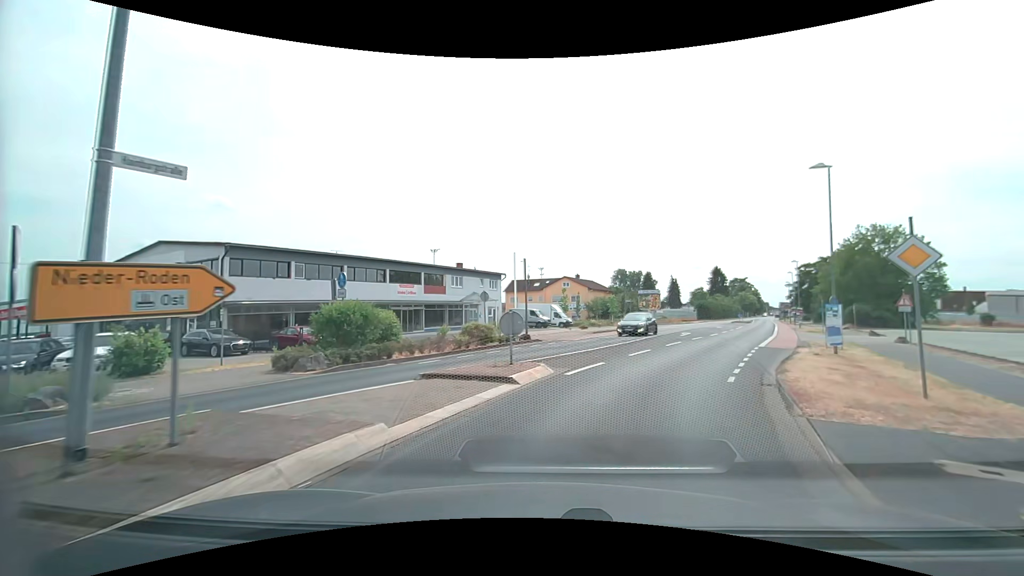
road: tertiary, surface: asphalt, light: Day
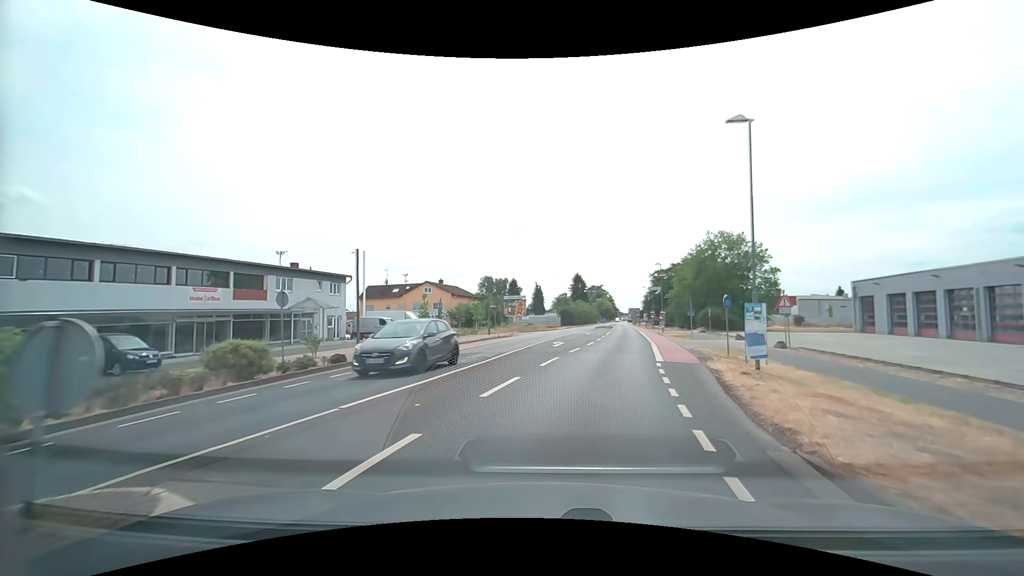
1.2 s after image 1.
(+1.0, +8.1) m; +15°
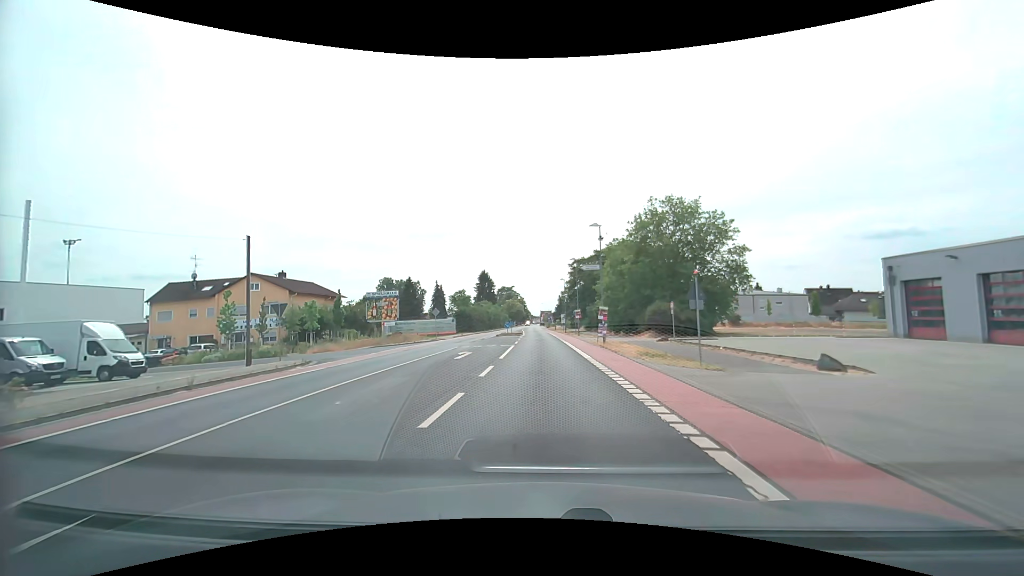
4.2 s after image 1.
(+3.9, +26.0) m; +11°
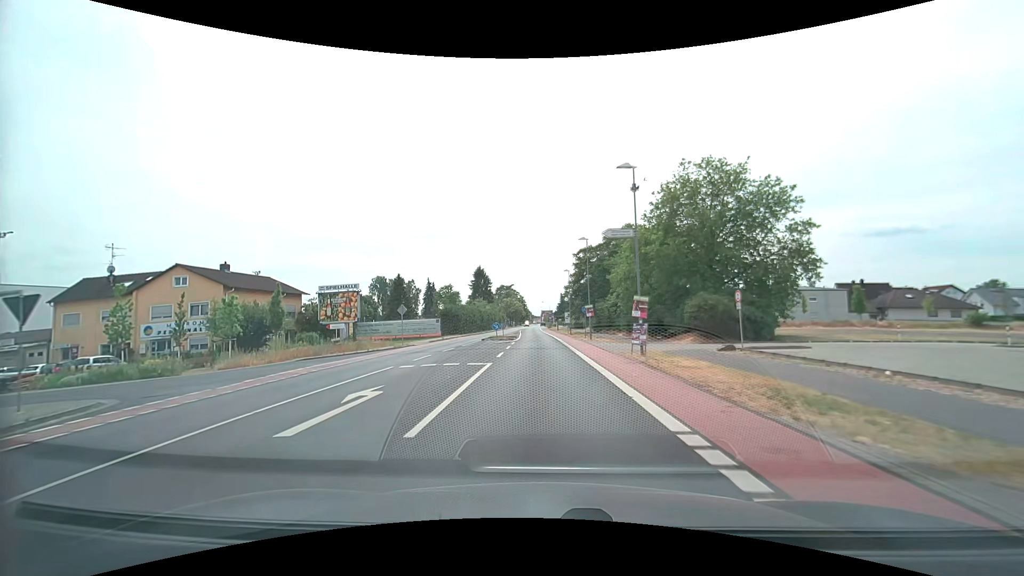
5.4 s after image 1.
(0.0, +12.7) m; 0°
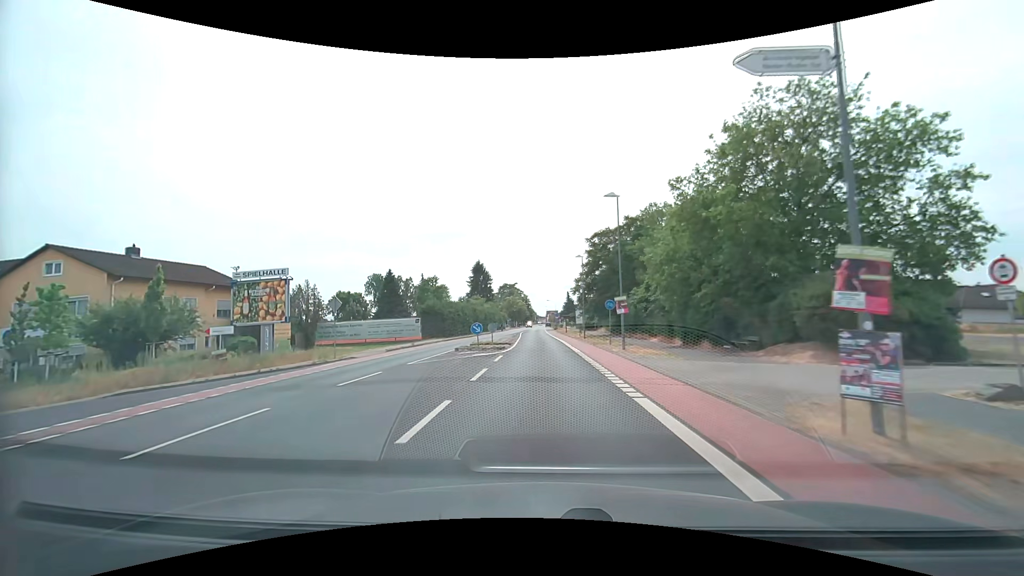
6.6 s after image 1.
(-0.1, +13.9) m; -1°
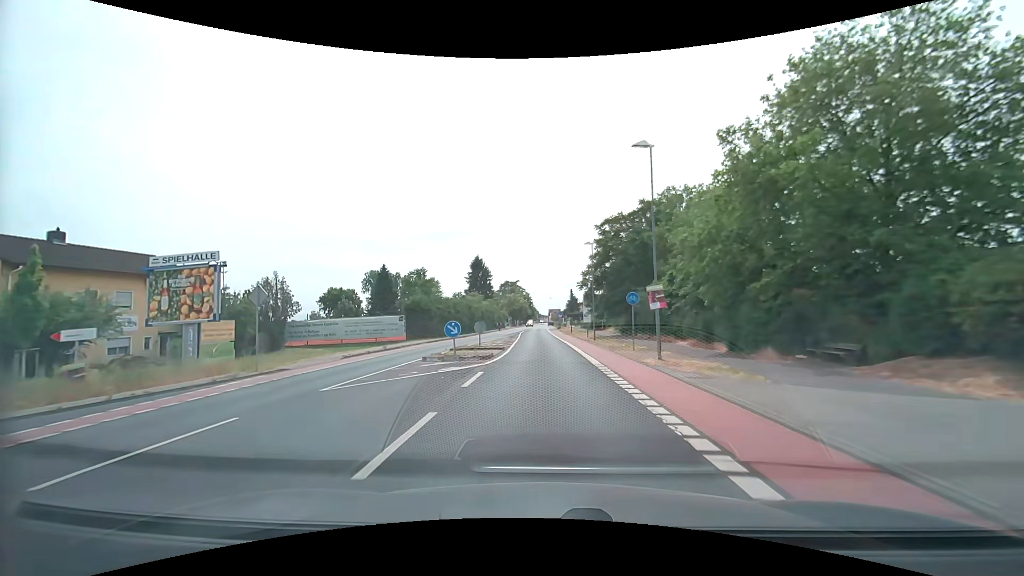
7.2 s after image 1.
(0.0, +7.4) m; 0°
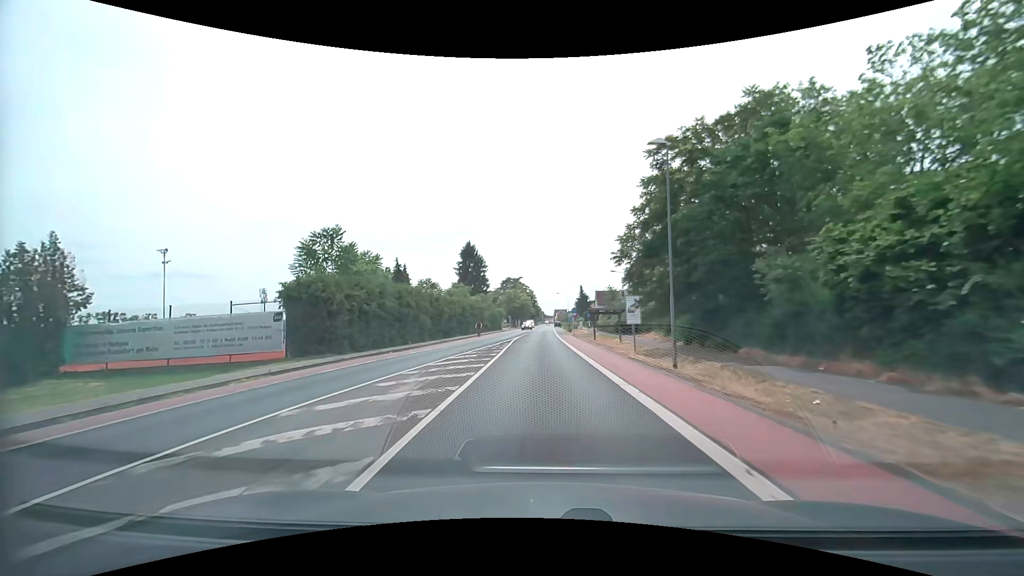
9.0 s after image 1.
(-0.1, +23.7) m; 0°
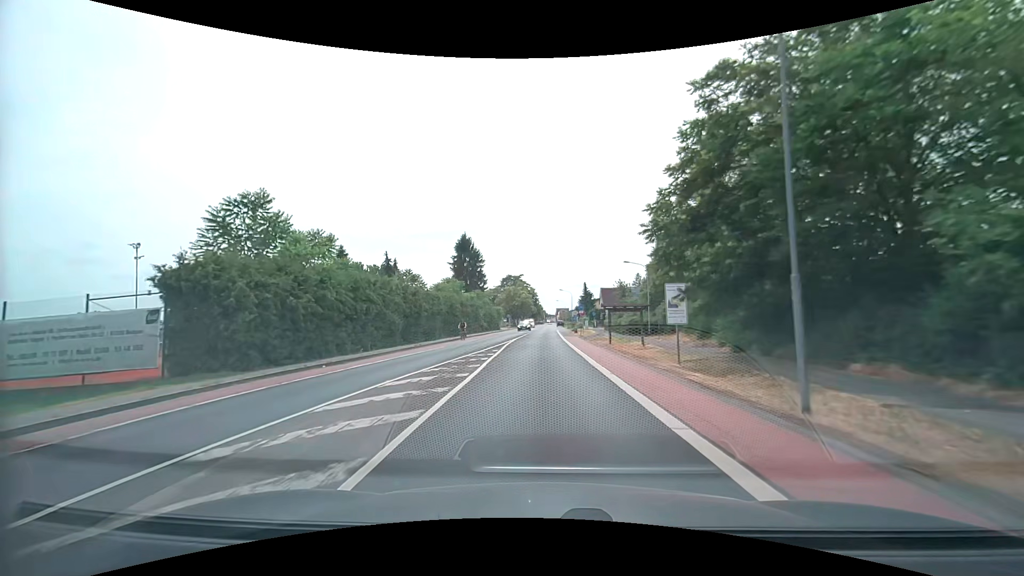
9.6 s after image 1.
(0.0, +8.4) m; 0°
(0, +10) (0, +20) (0, +30) (0, +40) (0, +50) (0, +60) (0, +70) (0, +80) (0, +90) (0, +100) m
